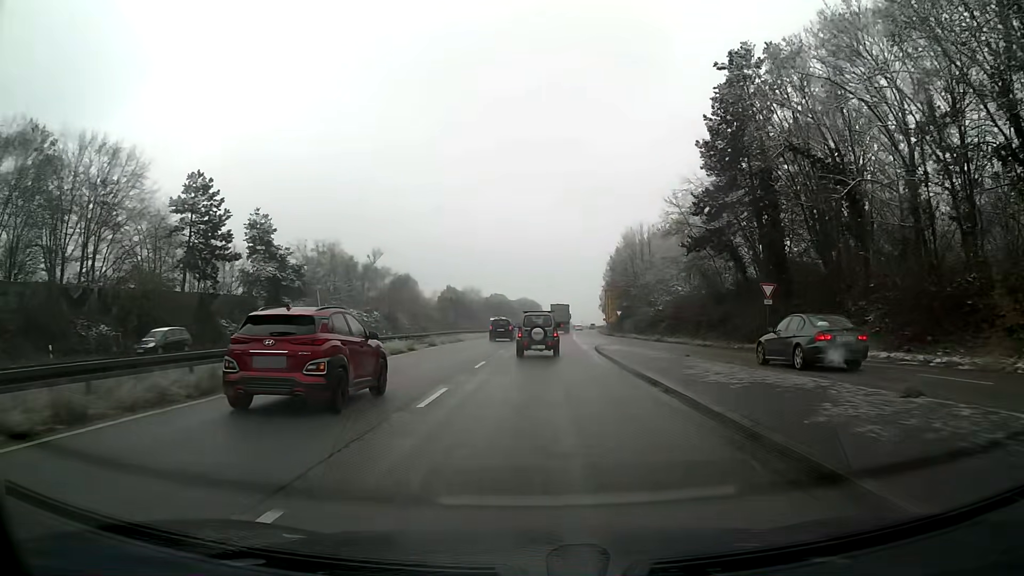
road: trunk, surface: asphalt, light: Day
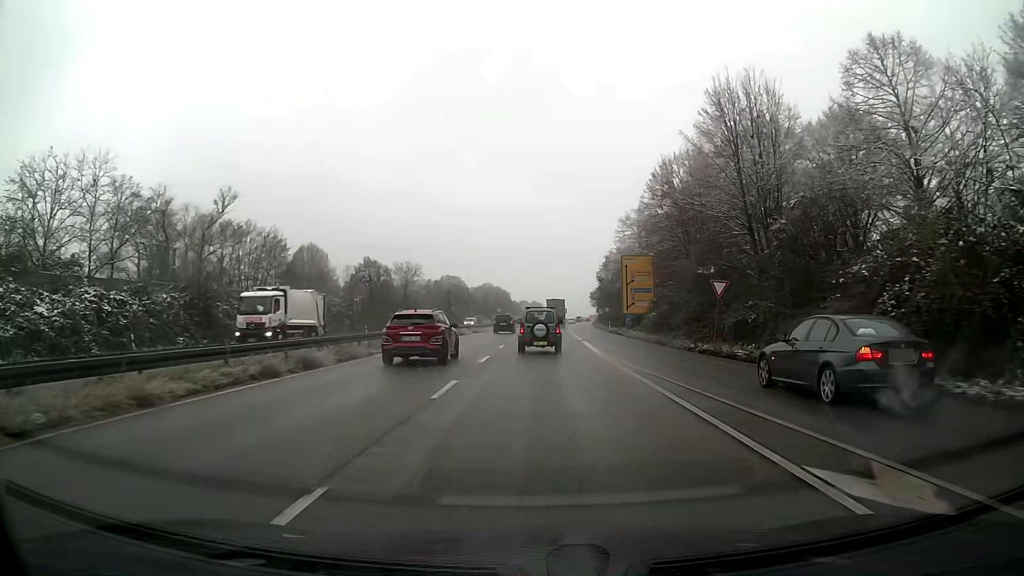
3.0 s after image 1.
(+1.2, +53.1) m; +3°
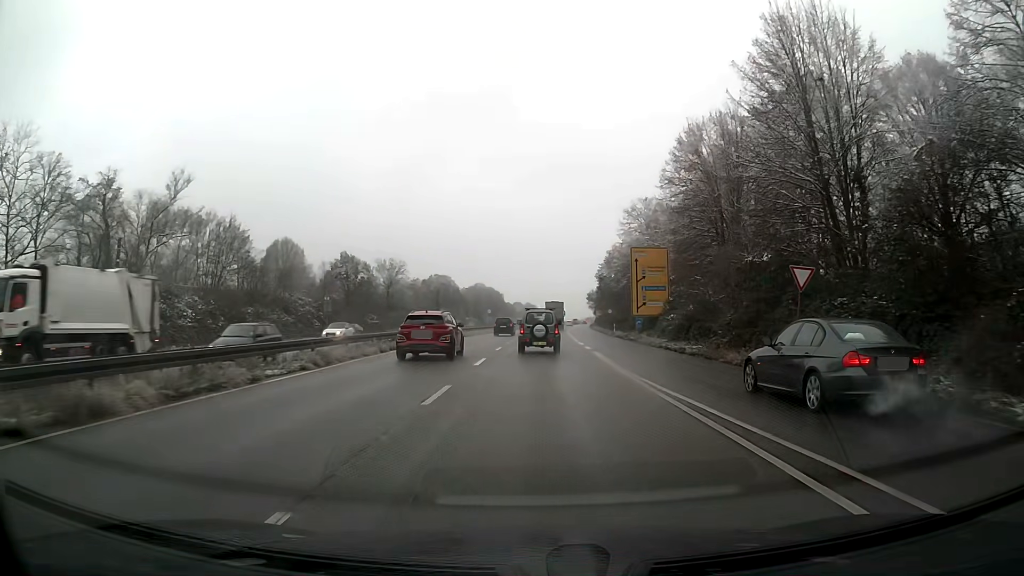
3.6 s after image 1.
(0.0, +9.7) m; 0°
